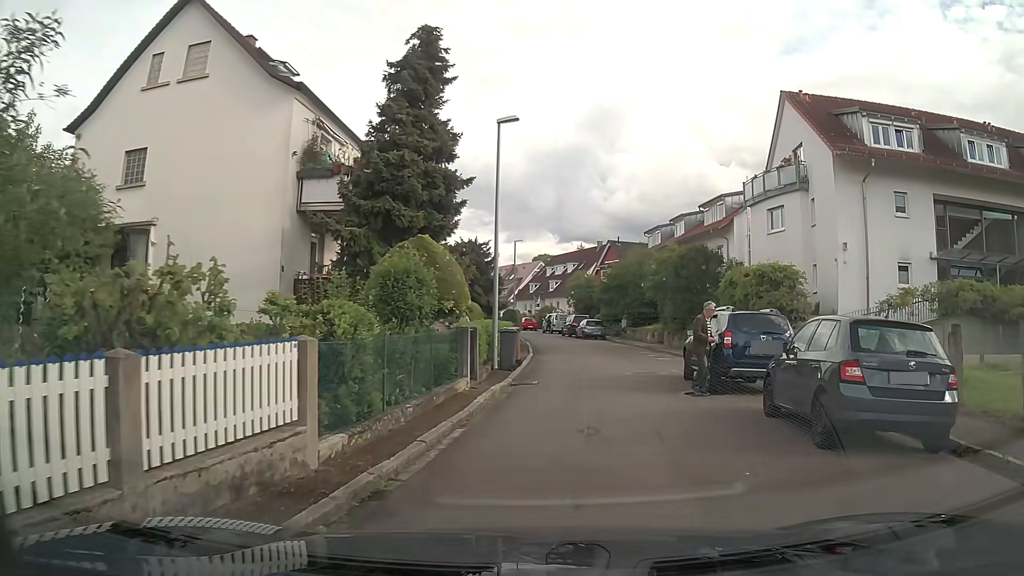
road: residential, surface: asphalt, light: Day
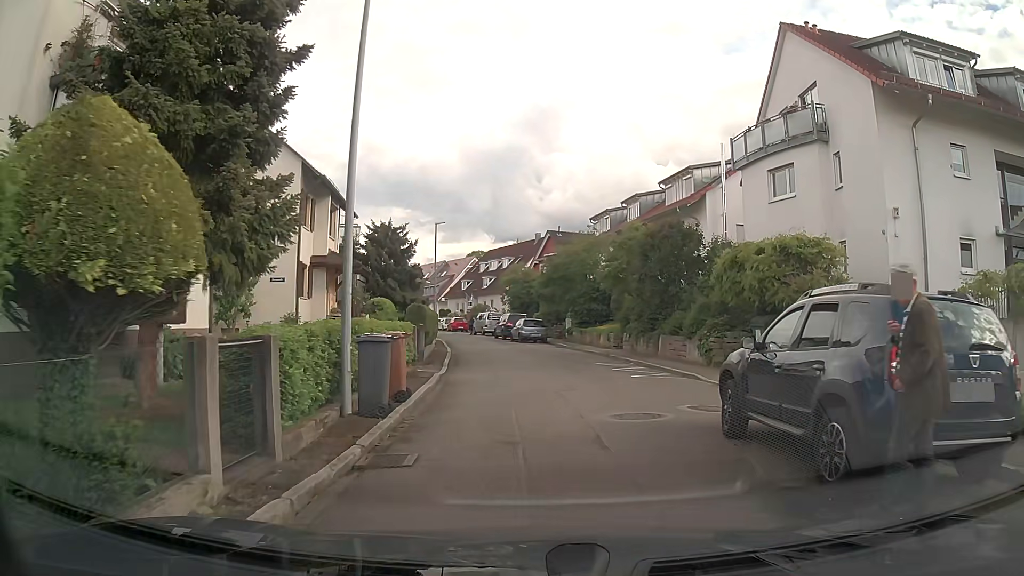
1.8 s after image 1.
(+0.4, +8.3) m; +6°
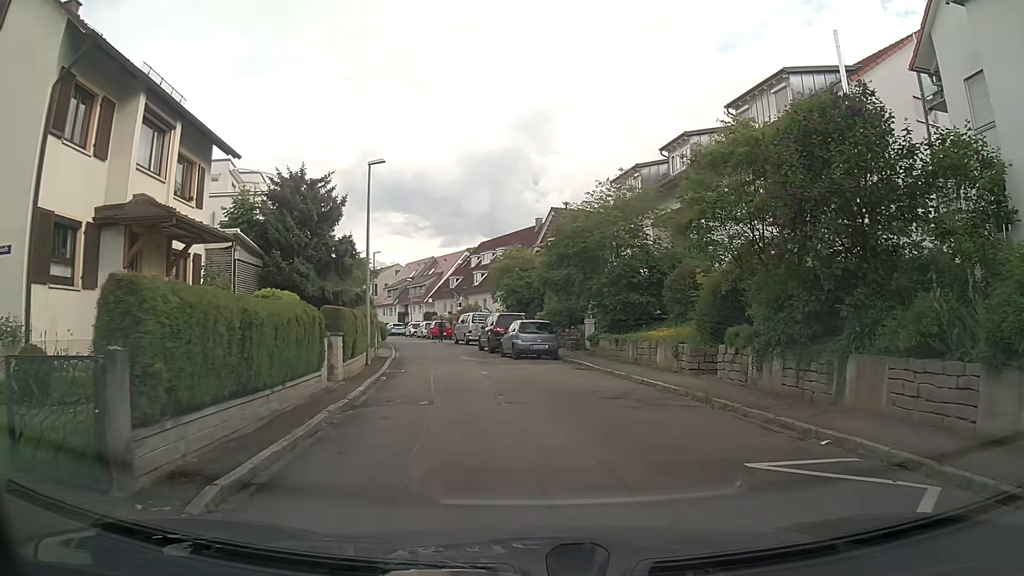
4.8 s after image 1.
(-0.3, +15.2) m; -2°
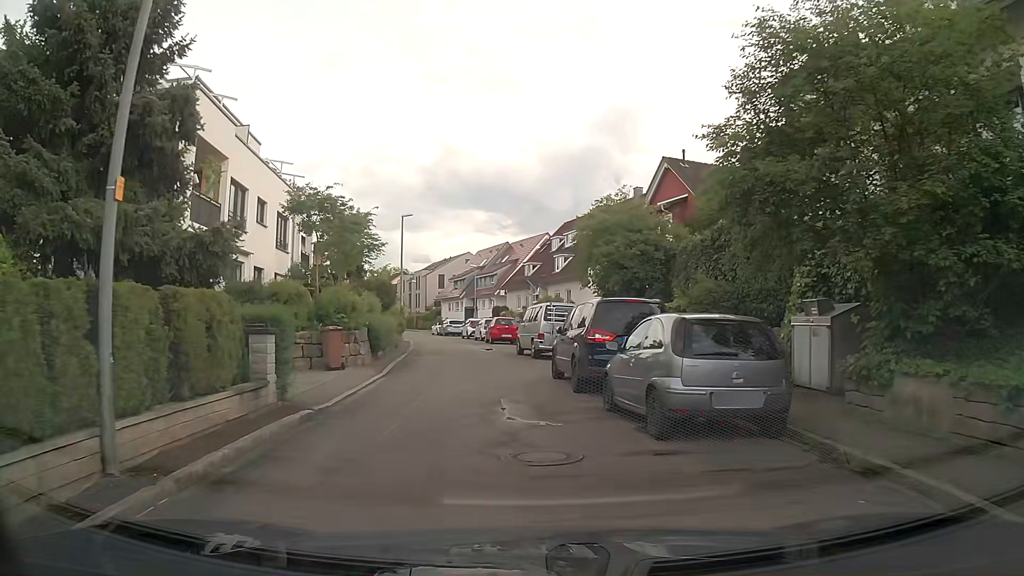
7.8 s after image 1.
(-0.9, +16.7) m; -8°
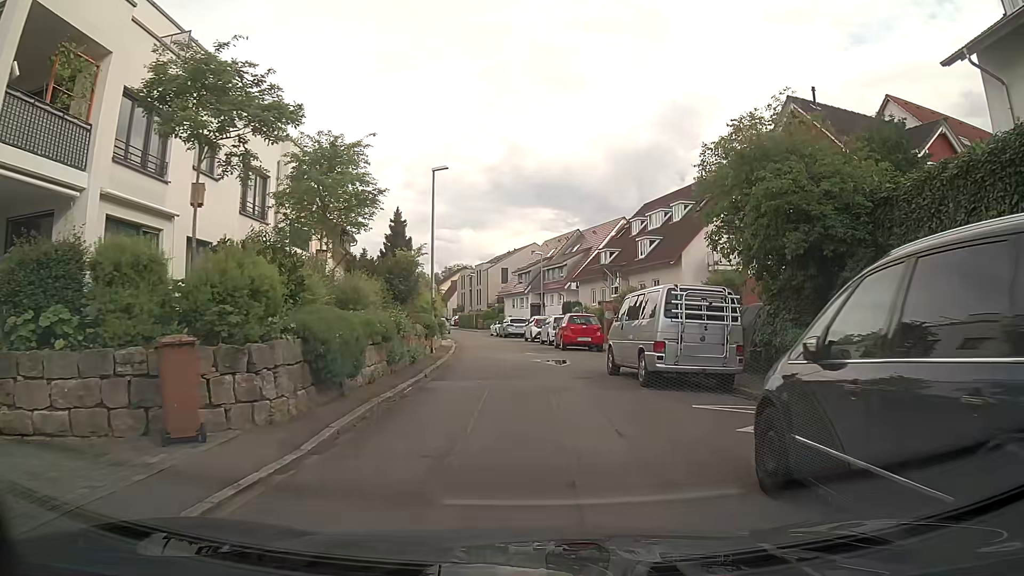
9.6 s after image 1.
(-0.3, +10.3) m; -4°
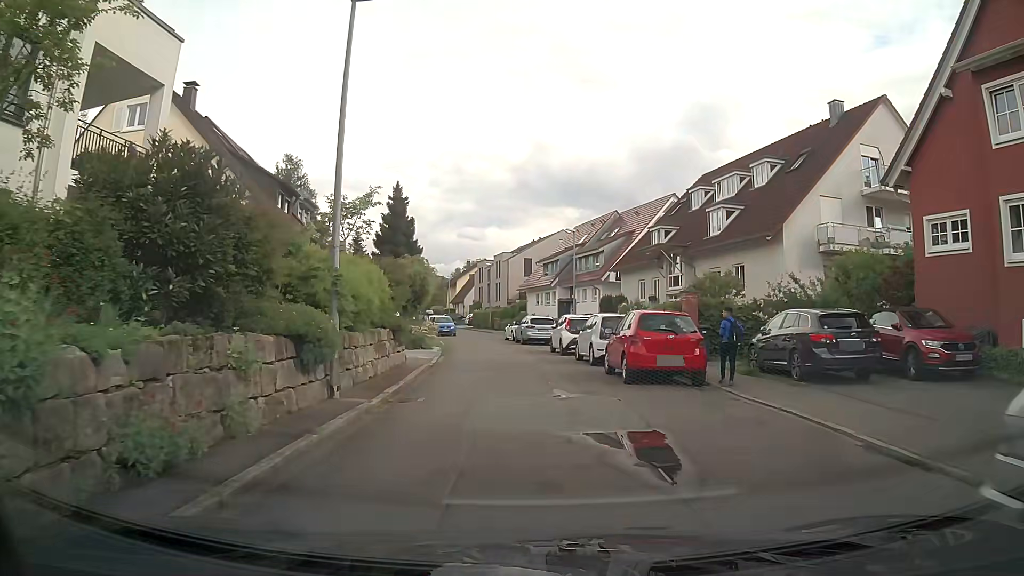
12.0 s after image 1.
(-0.1, +13.5) m; -3°
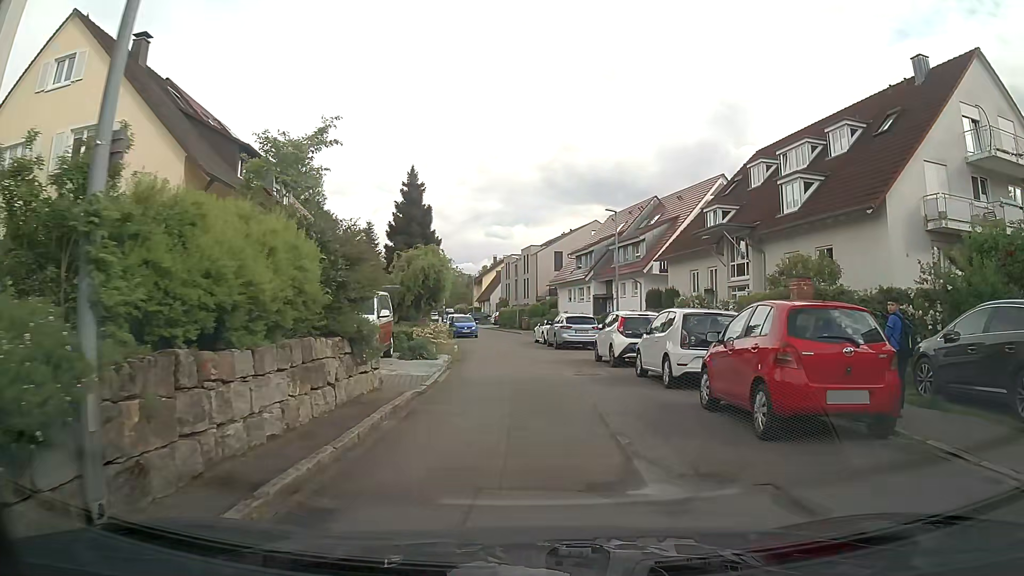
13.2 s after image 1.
(-0.1, +6.5) m; -1°
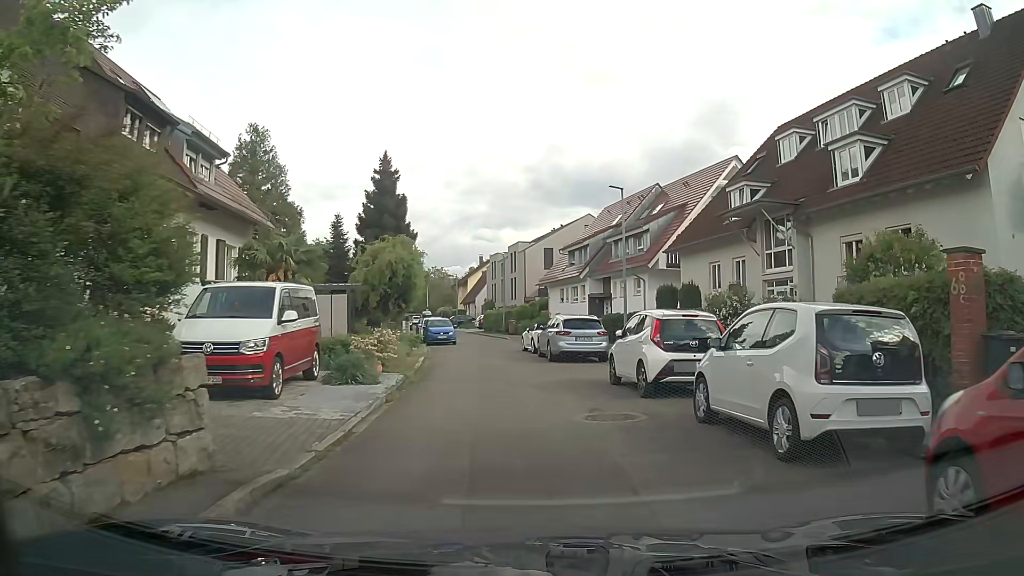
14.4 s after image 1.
(-0.2, +6.3) m; -1°
